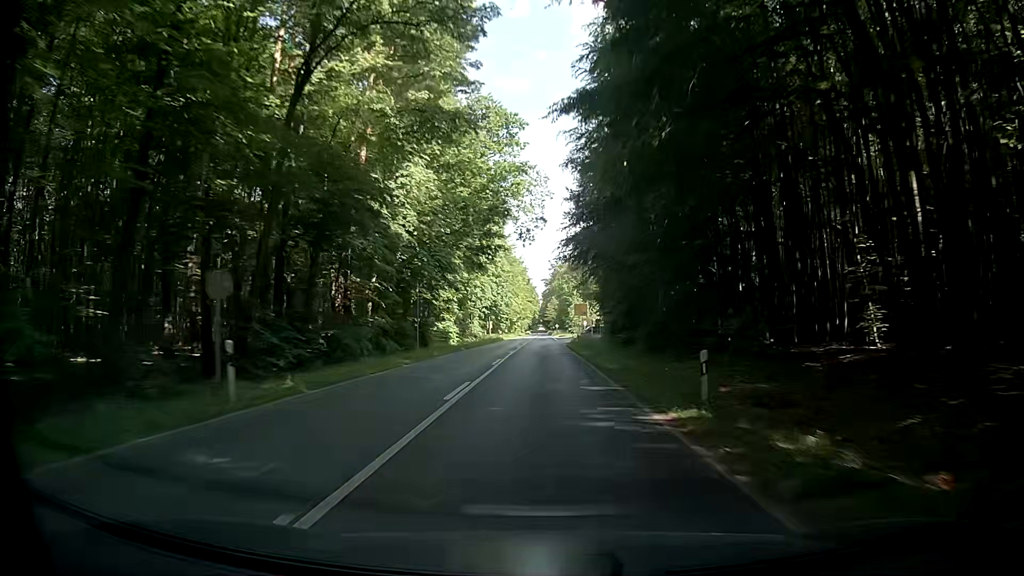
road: primary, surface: asphalt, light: Day
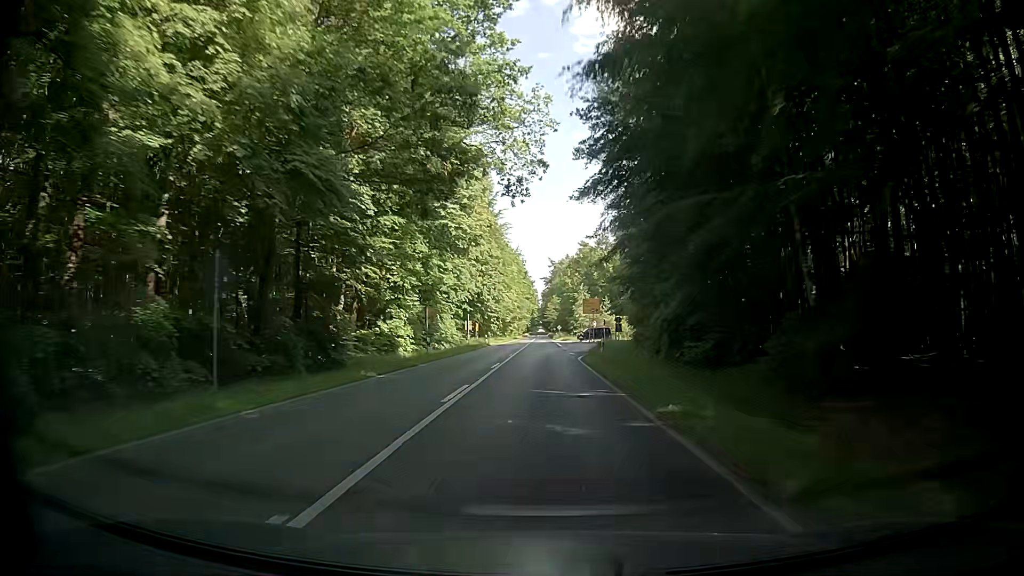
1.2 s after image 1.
(0.0, +23.8) m; 0°
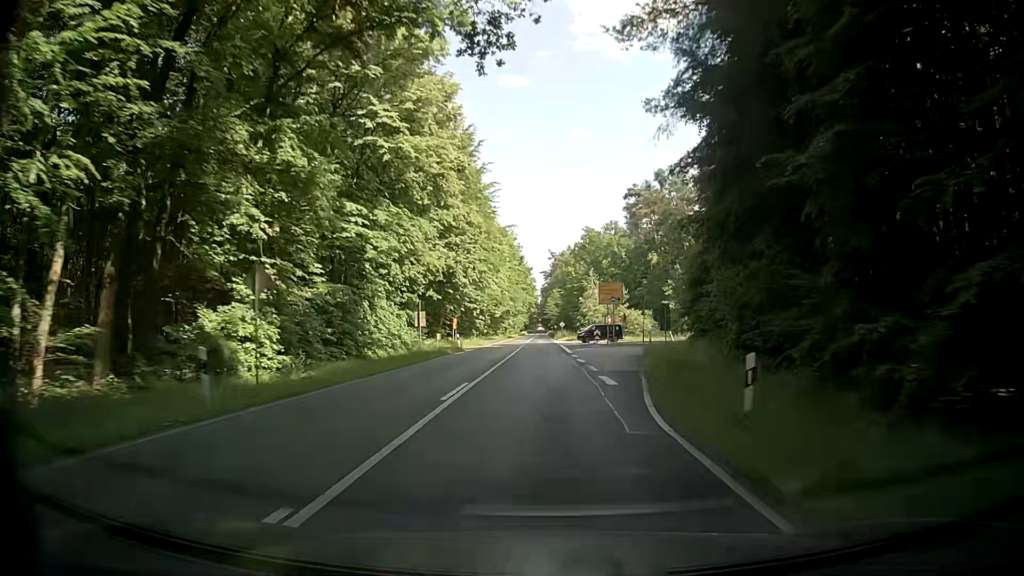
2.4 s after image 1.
(+0.2, +23.7) m; 0°
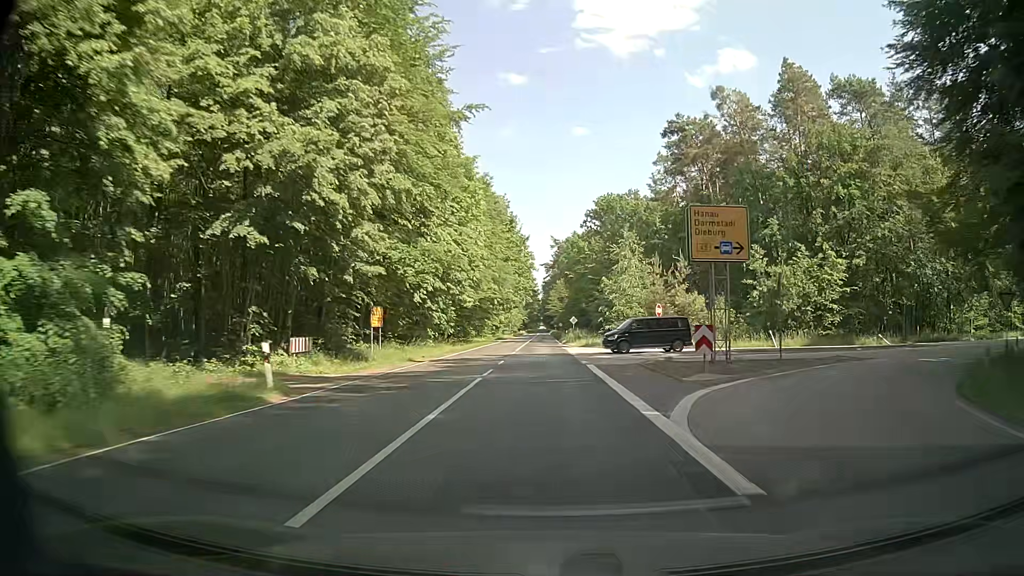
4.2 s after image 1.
(-0.1, +35.2) m; 0°
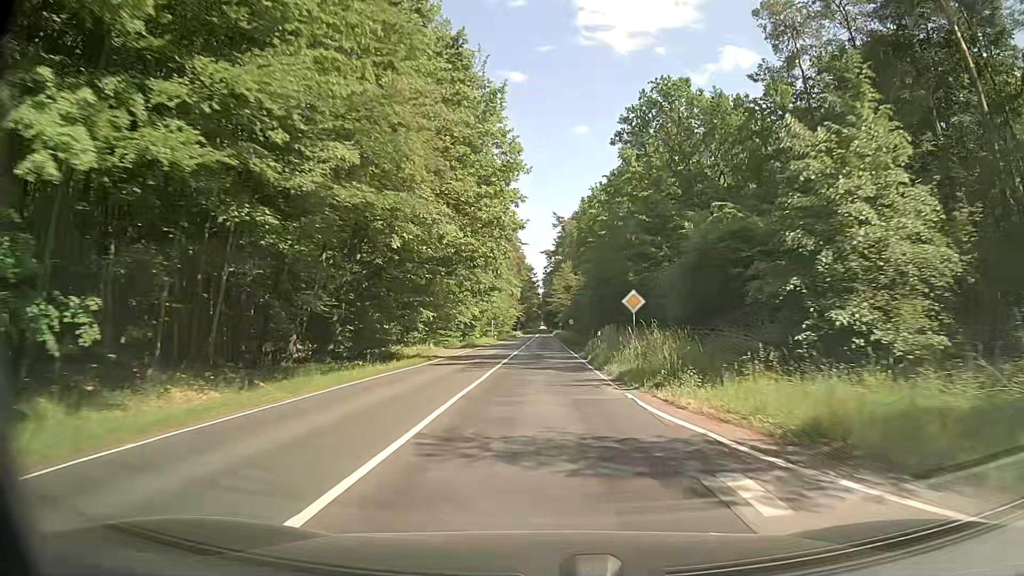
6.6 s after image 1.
(0.0, +46.5) m; 0°
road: secondary
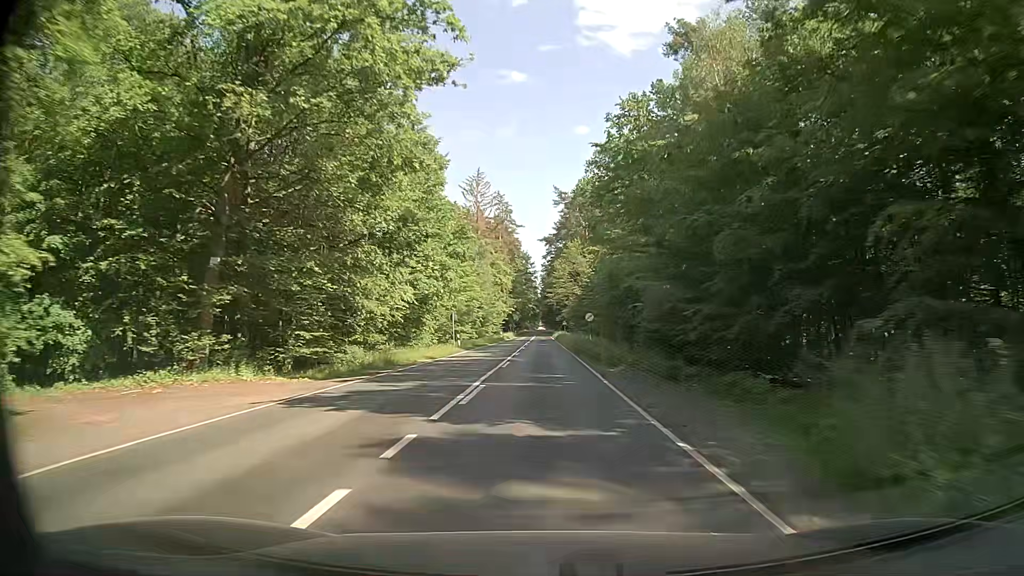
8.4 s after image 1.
(-0.2, +35.0) m; -1°
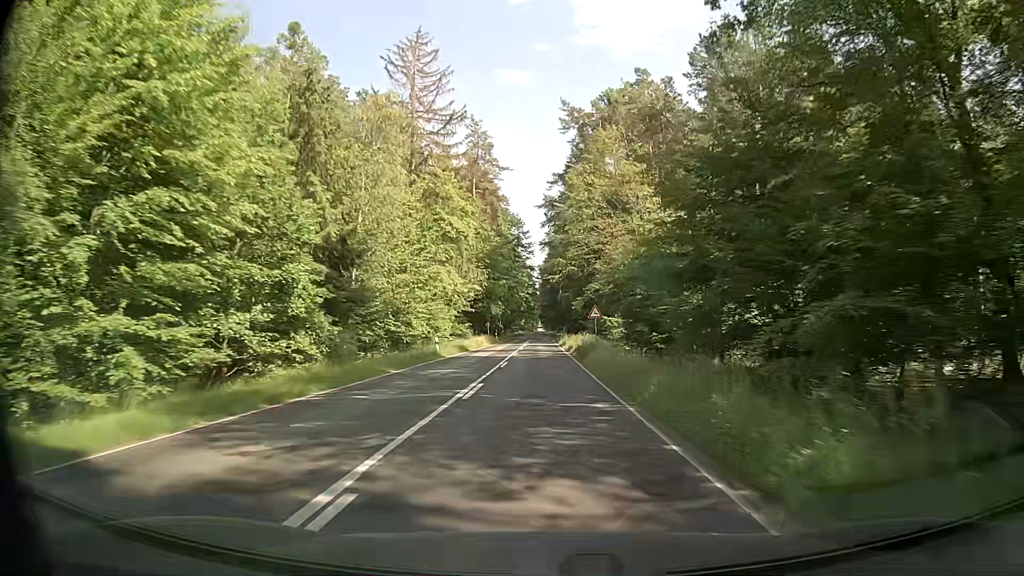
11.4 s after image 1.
(+0.4, +58.7) m; +1°
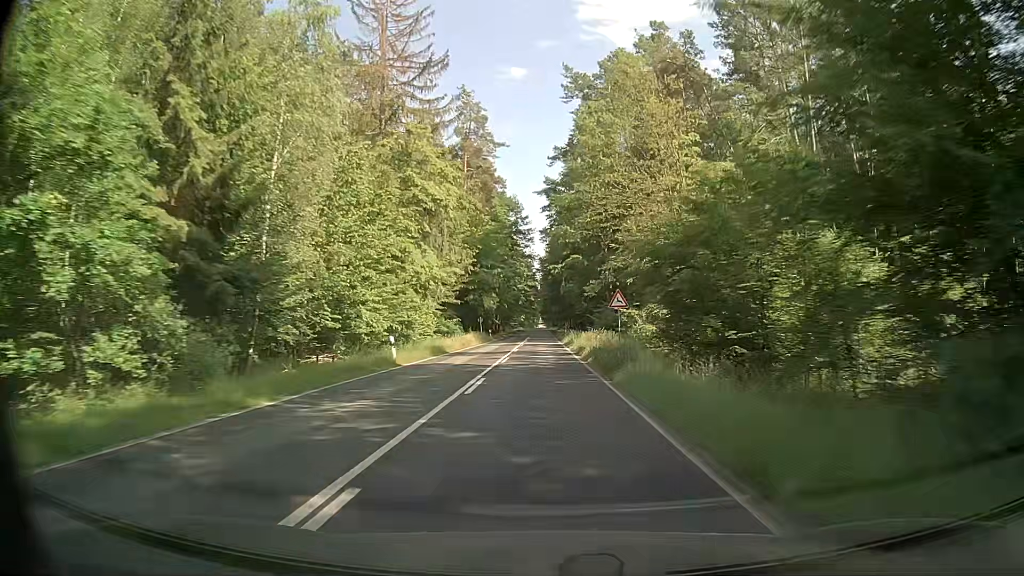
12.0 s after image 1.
(-0.1, +11.8) m; 0°
(0, +10) (0, +20) (0, +30) (0, +40) (0, +50) (0, +60) (0, +70) (0, +80) (0, +90) (0, +100) m
